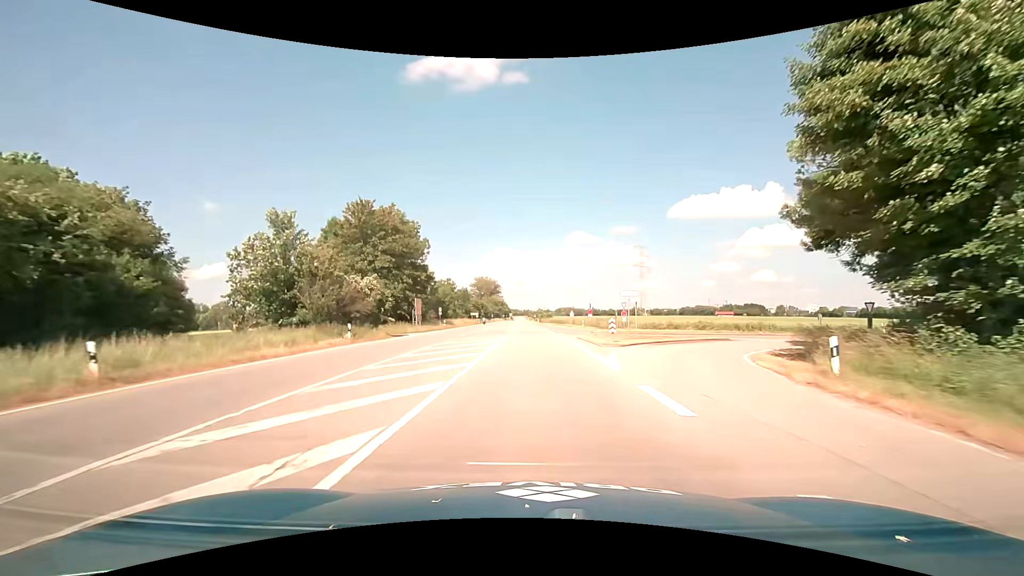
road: primary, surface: asphalt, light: Day
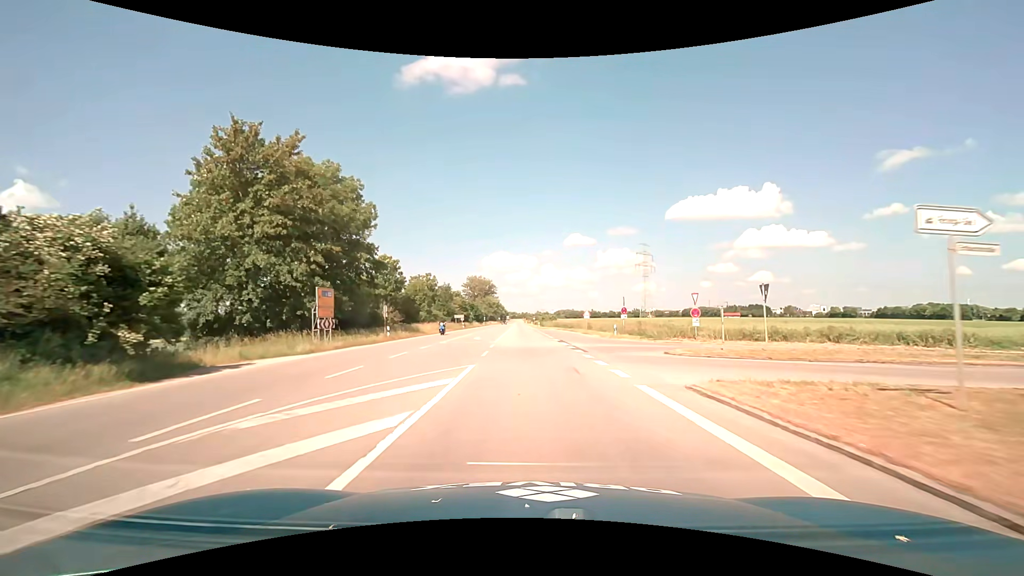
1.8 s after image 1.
(0.0, +24.0) m; 0°
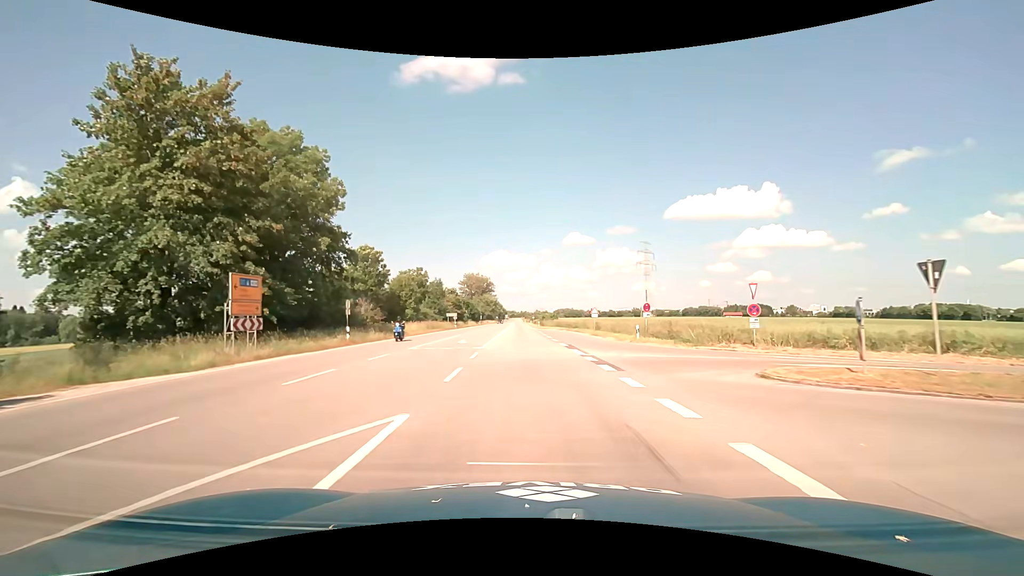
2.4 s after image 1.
(0.0, +8.2) m; 0°
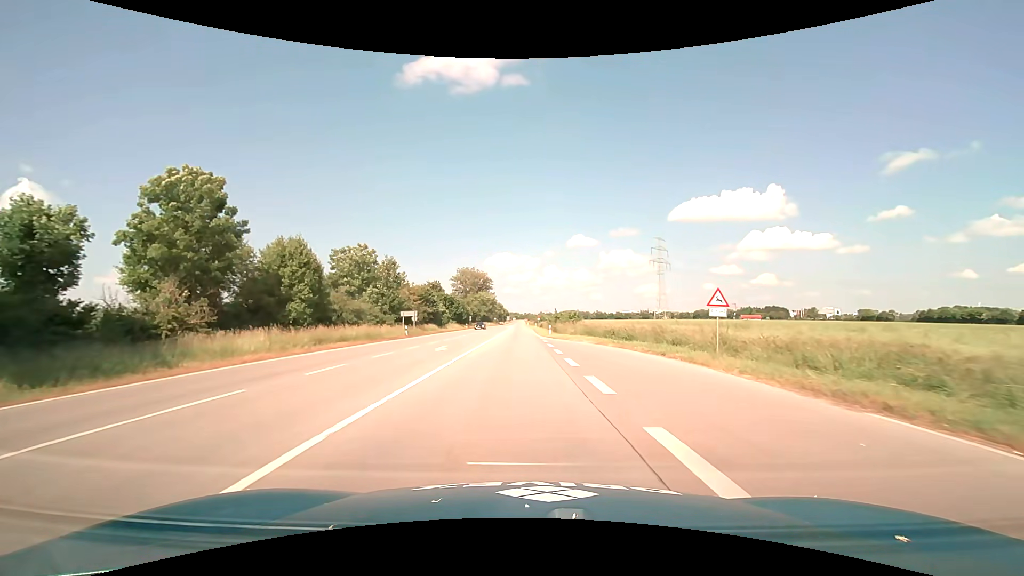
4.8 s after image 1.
(+0.2, +33.6) m; 0°
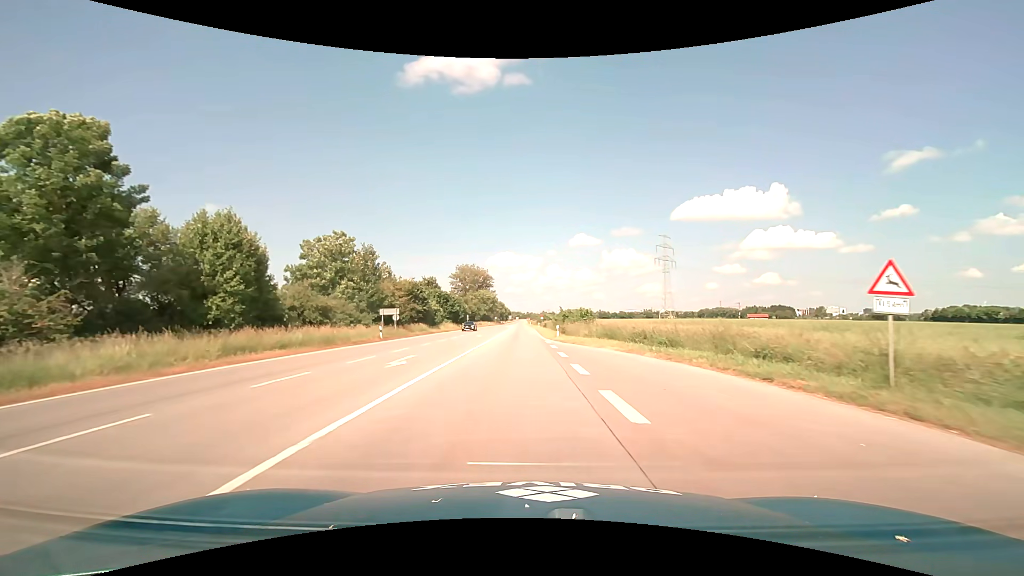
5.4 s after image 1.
(0.0, +8.8) m; 0°
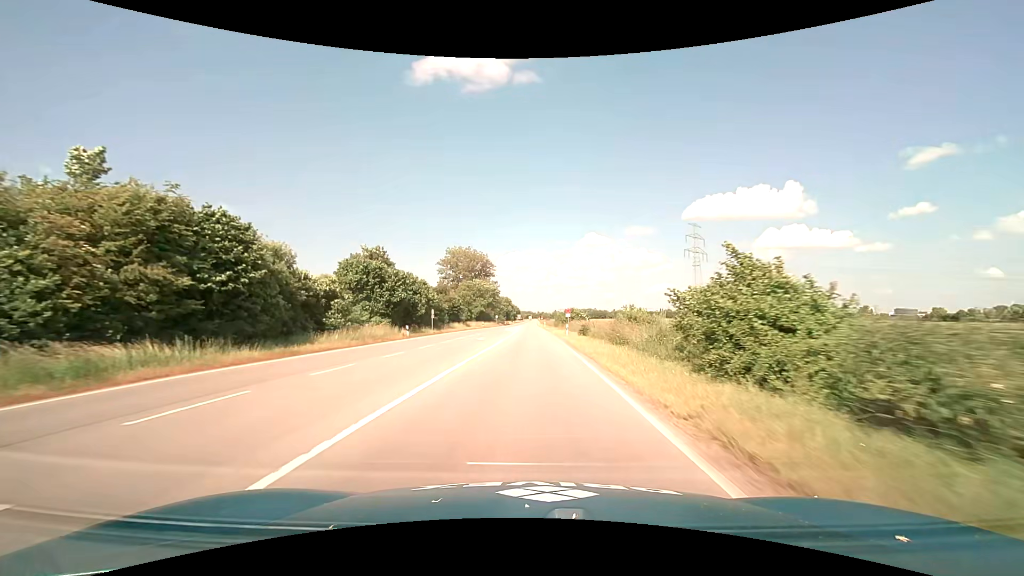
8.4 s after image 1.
(-0.7, +46.0) m; -1°
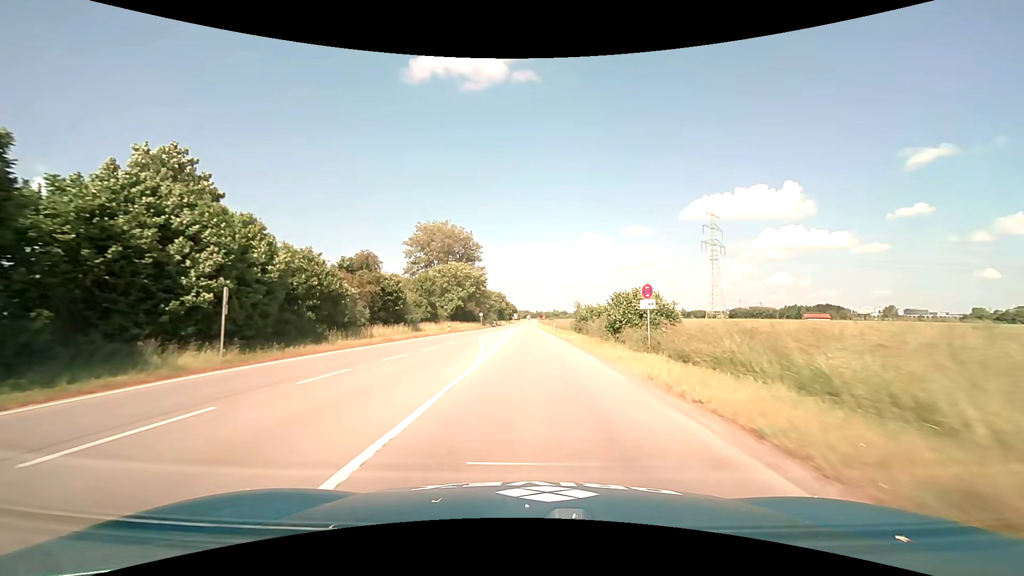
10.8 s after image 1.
(-0.2, +37.9) m; 0°
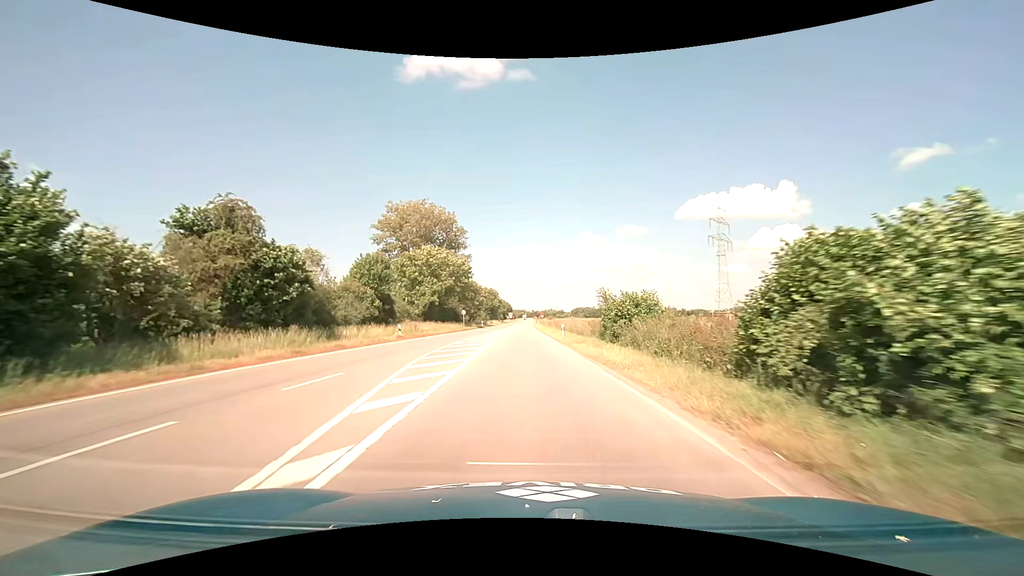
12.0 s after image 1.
(+0.1, +19.0) m; 0°
(0, +10) (0, +20) (0, +30) (0, +40) (0, +50) (0, +60) (-1, +70) (-1, +80) (-1, +90) (-1, +100) m
